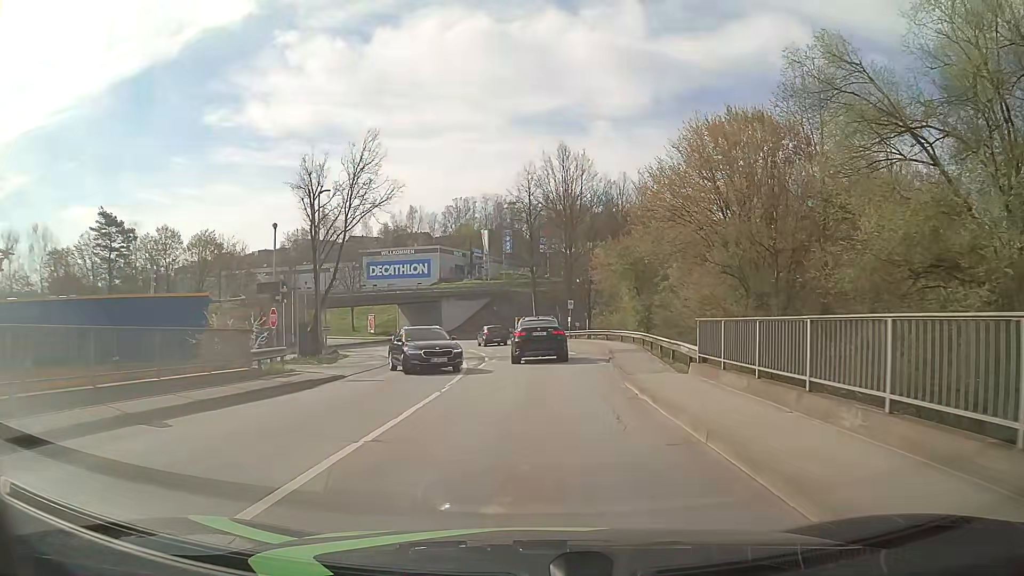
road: tertiary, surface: asphalt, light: Day
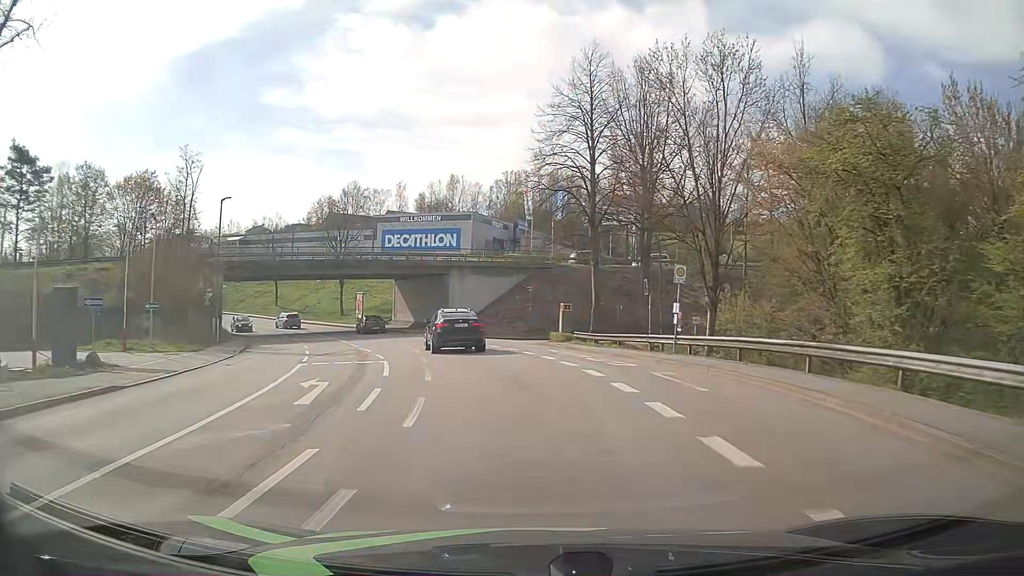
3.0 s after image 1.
(-0.3, +31.3) m; -5°
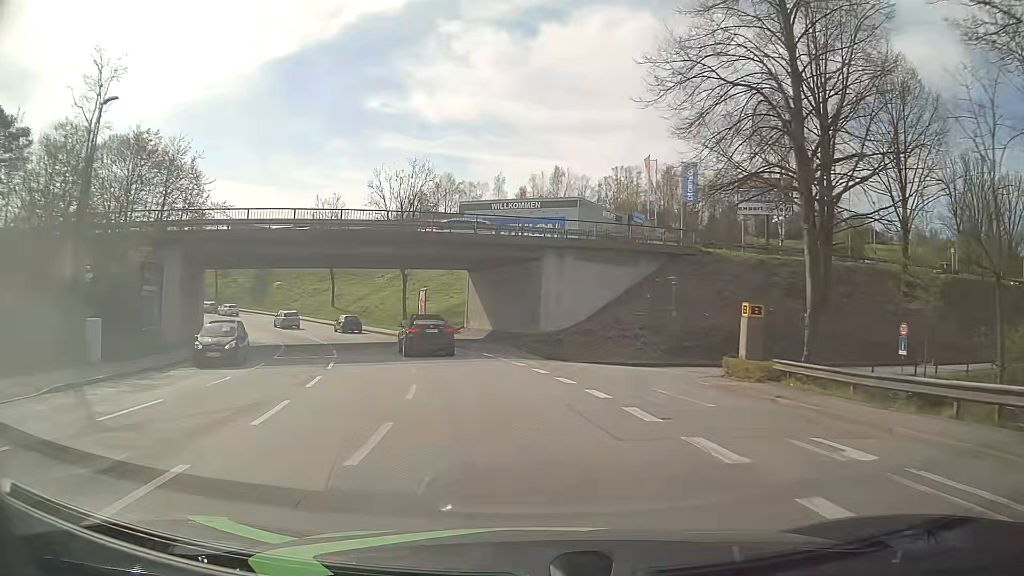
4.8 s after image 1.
(-1.5, +20.2) m; -9°
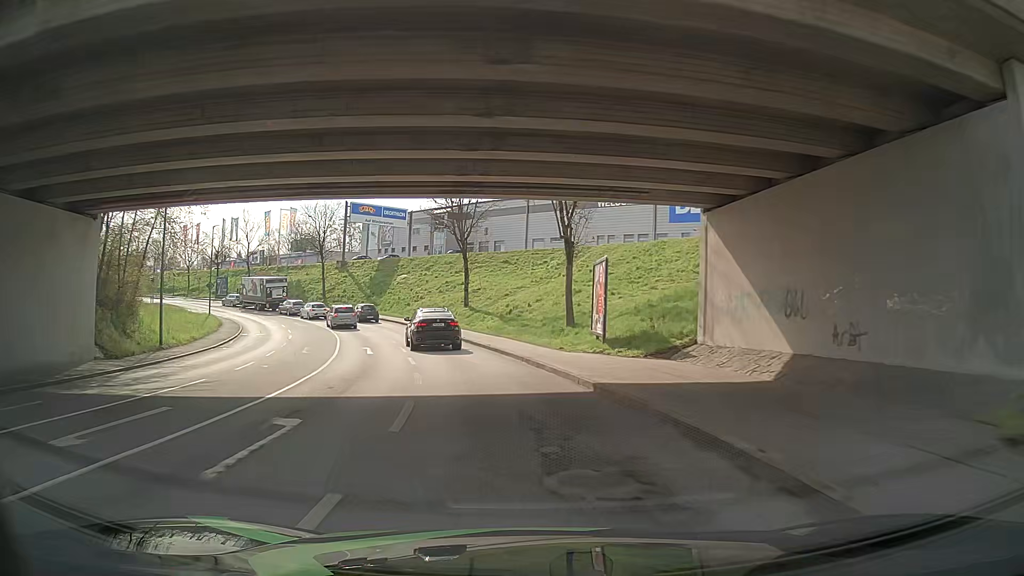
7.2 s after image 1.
(-3.9, +28.5) m; -15°
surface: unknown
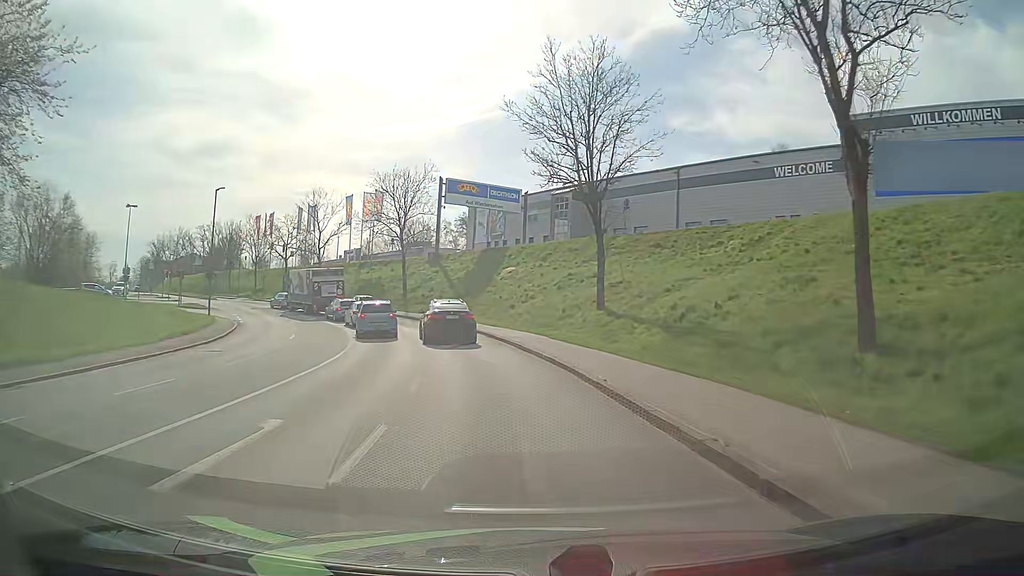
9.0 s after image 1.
(-1.9, +21.0) m; -9°
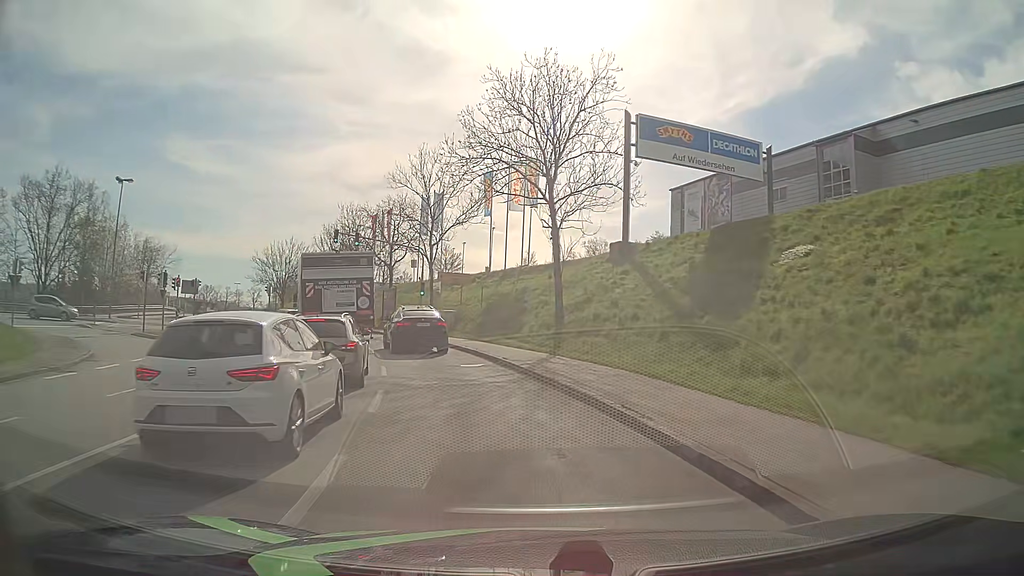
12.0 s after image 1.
(-5.0, +31.6) m; -18°
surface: asphalt
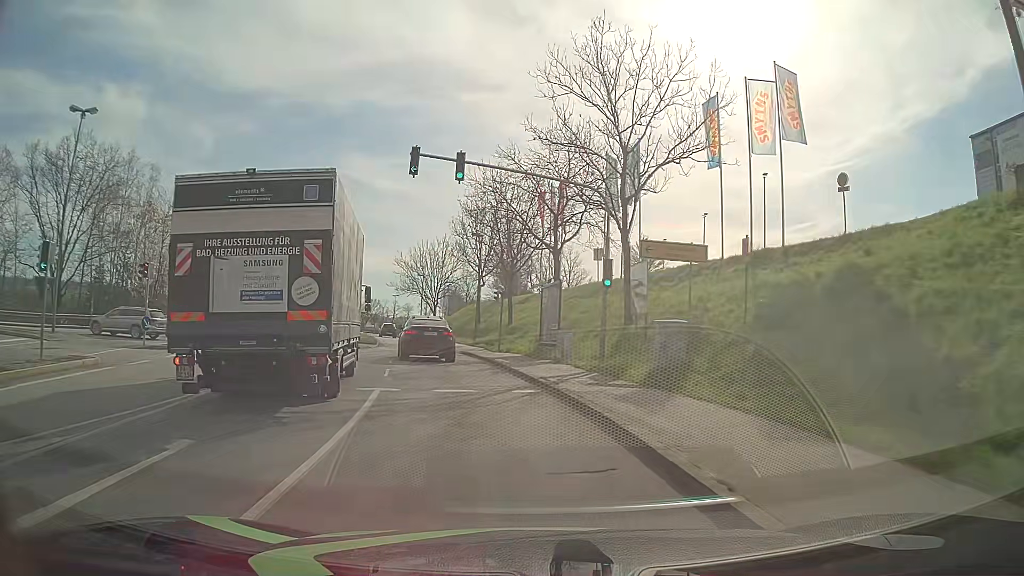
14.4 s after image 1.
(-3.3, +23.9) m; -16°
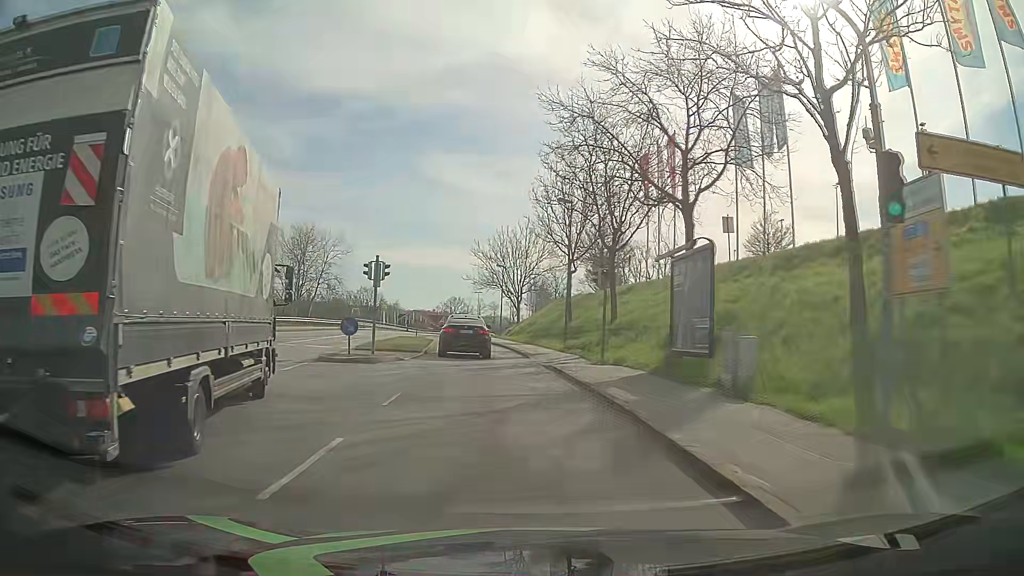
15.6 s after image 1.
(-0.9, +12.6) m; -8°
(0, +10) (-1, +20) (-2, +30) (-4, +40) (-5, +50) (-6, +60) (-8, +70) (-9, +79) (-10, +89) (-10, +99) m
